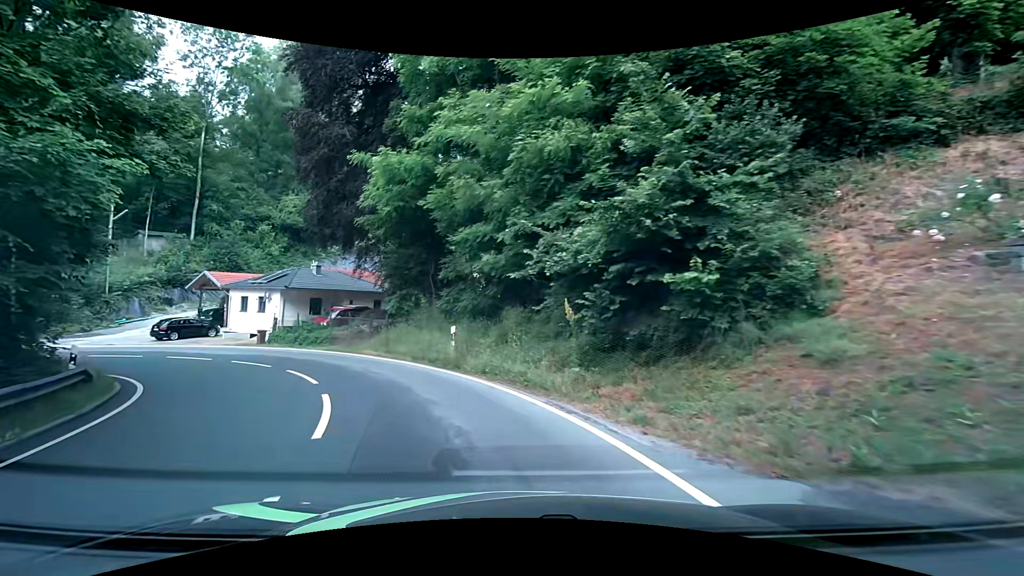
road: tertiary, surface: asphalt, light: Day
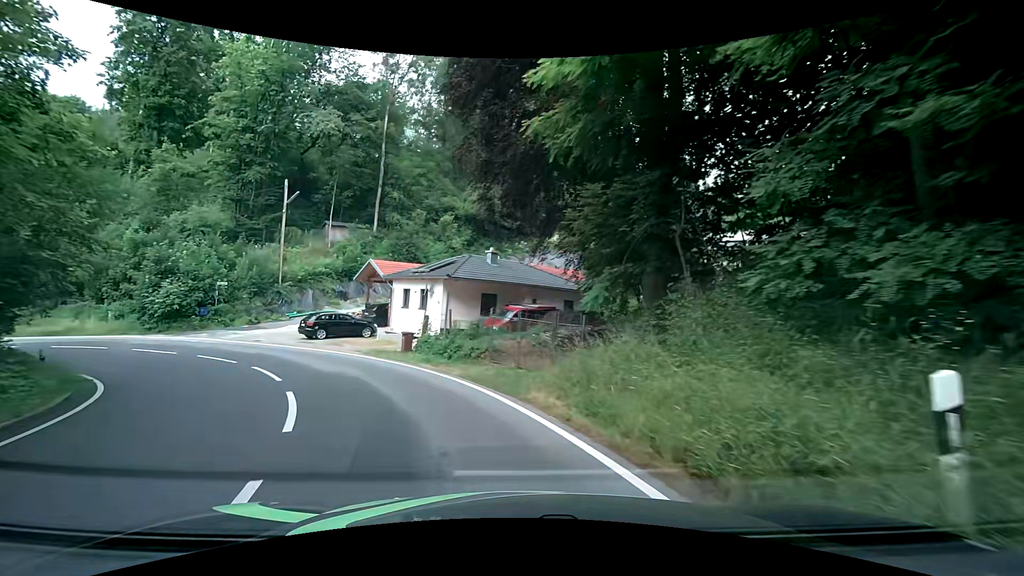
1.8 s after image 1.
(-2.6, +12.2) m; -23°
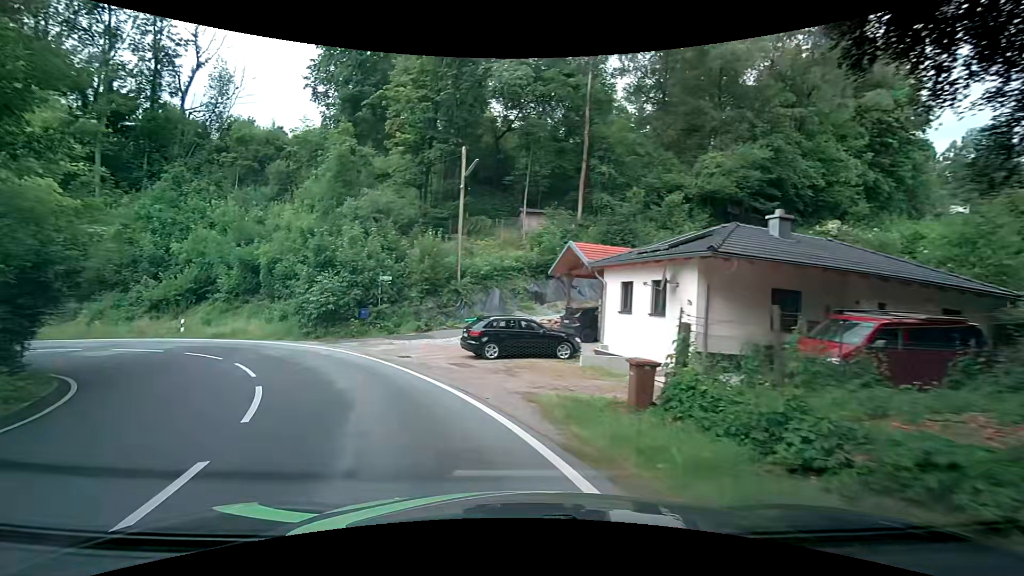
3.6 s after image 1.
(-2.0, +12.1) m; -21°
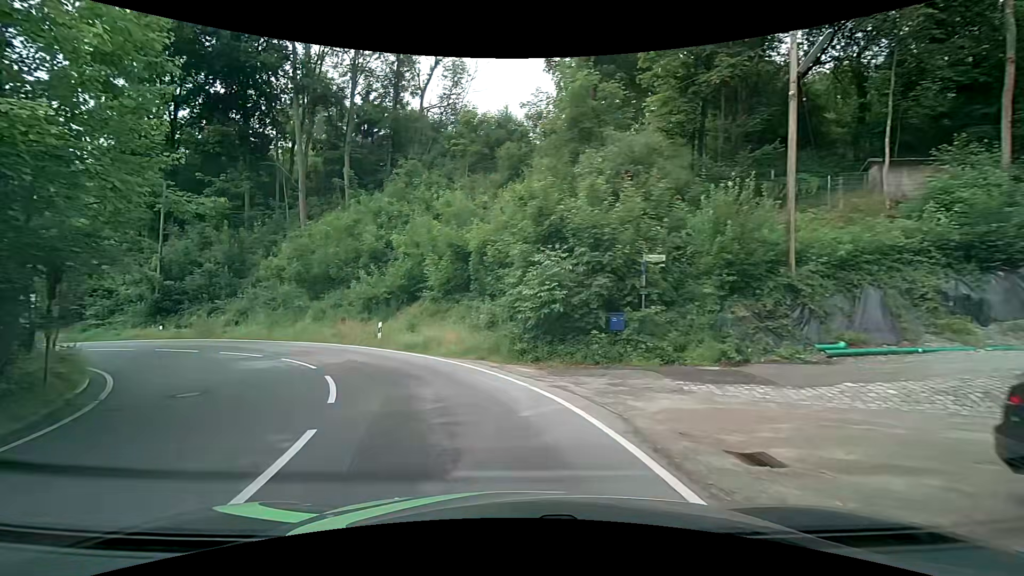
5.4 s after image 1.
(-3.2, +11.7) m; -28°
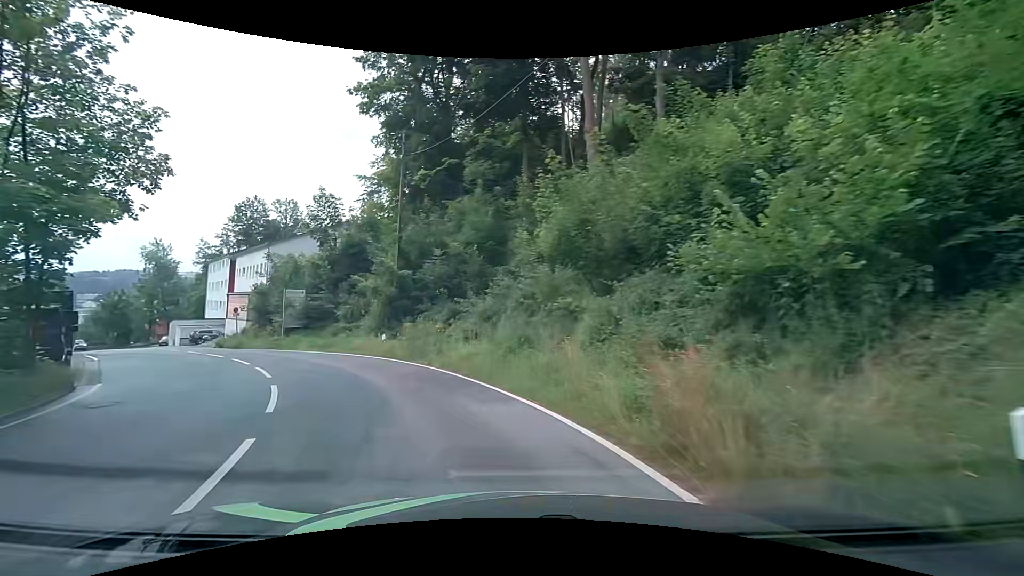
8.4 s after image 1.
(-5.6, +18.6) m; -35°
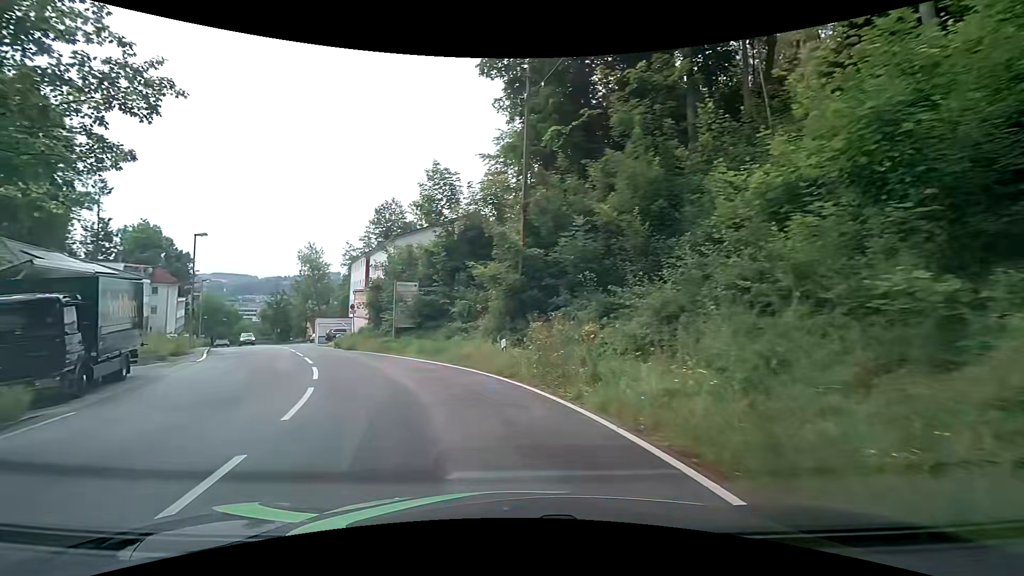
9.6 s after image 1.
(-1.0, +7.5) m; -15°
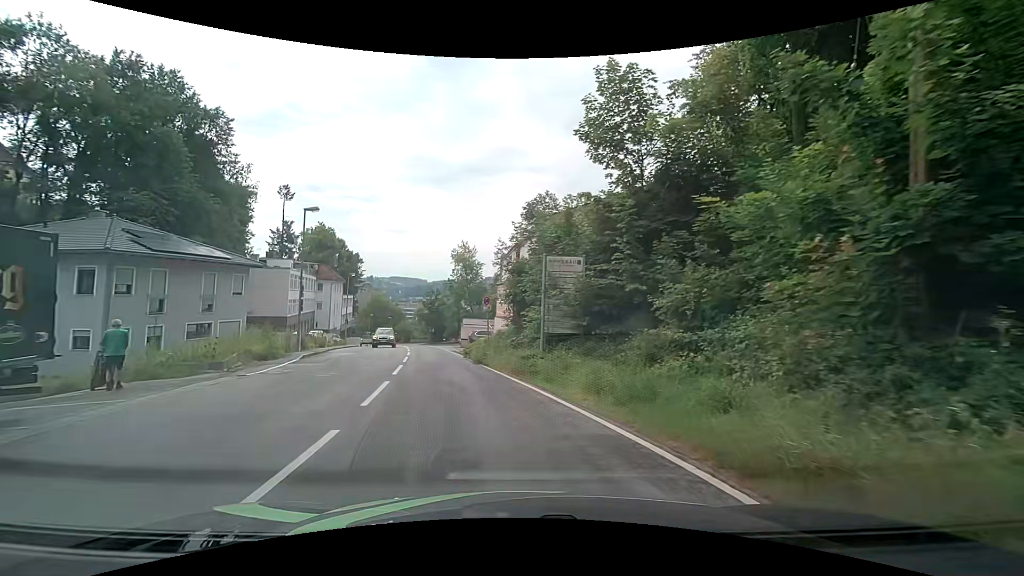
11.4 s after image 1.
(-2.1, +11.4) m; -18°
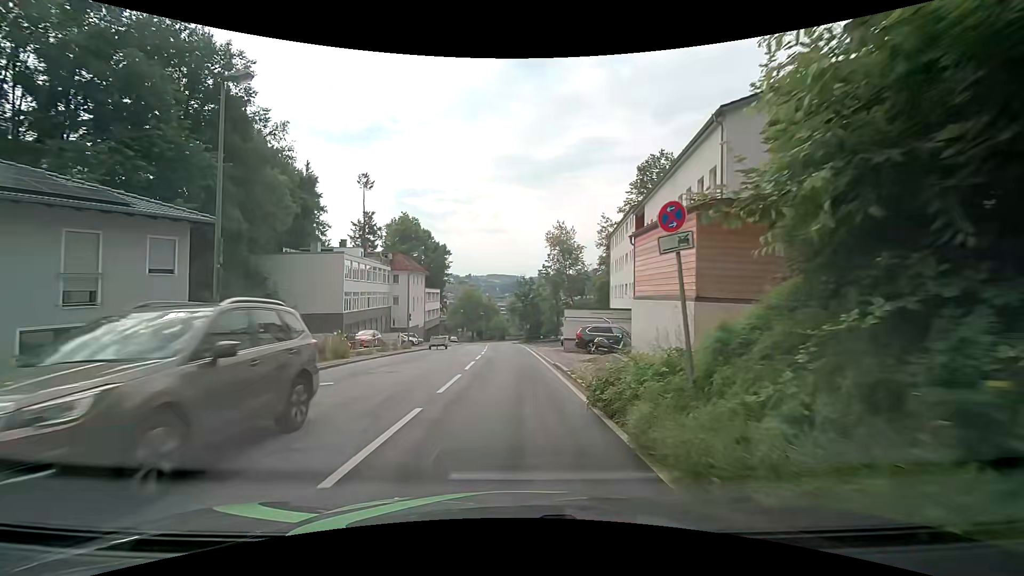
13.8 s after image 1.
(-1.8, +16.9) m; -12°
